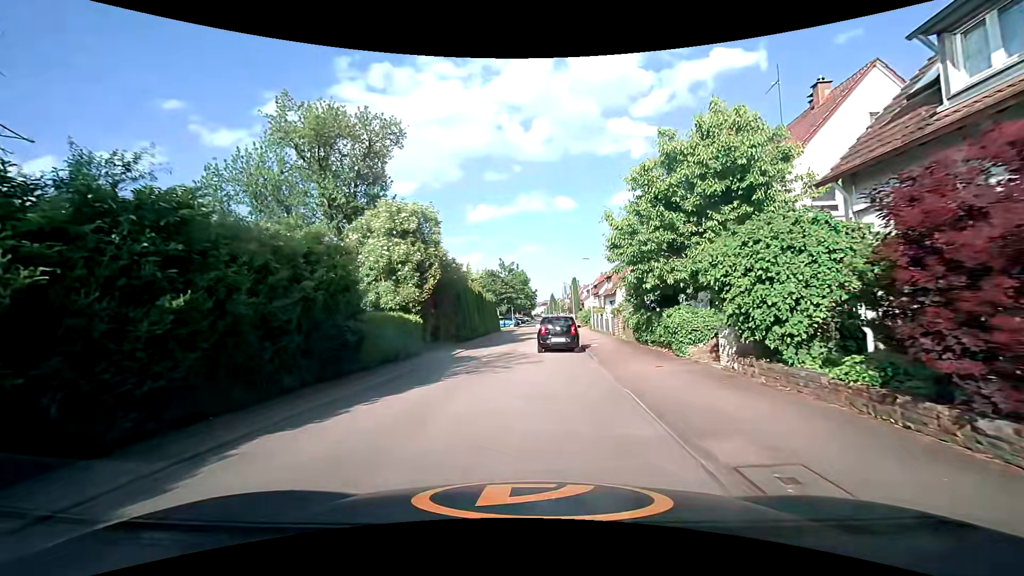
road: residential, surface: asphalt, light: Day
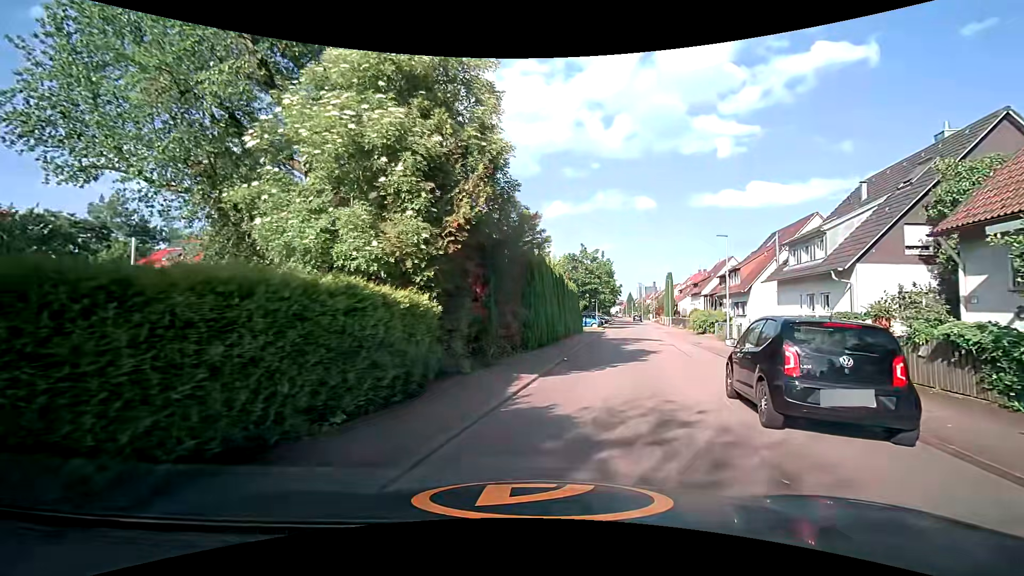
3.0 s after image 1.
(-1.5, +12.5) m; -8°
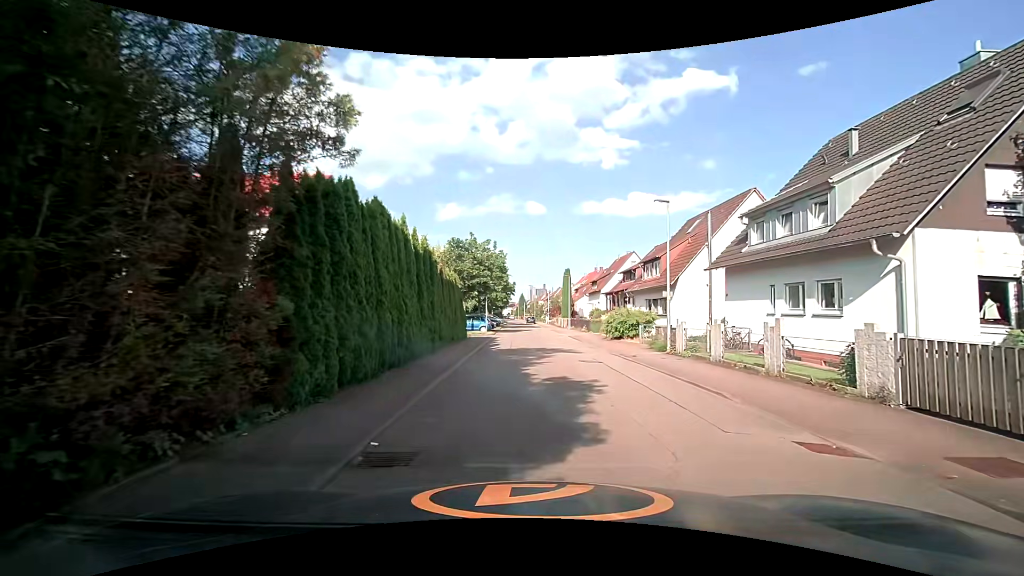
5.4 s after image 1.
(+1.2, +10.3) m; +14°
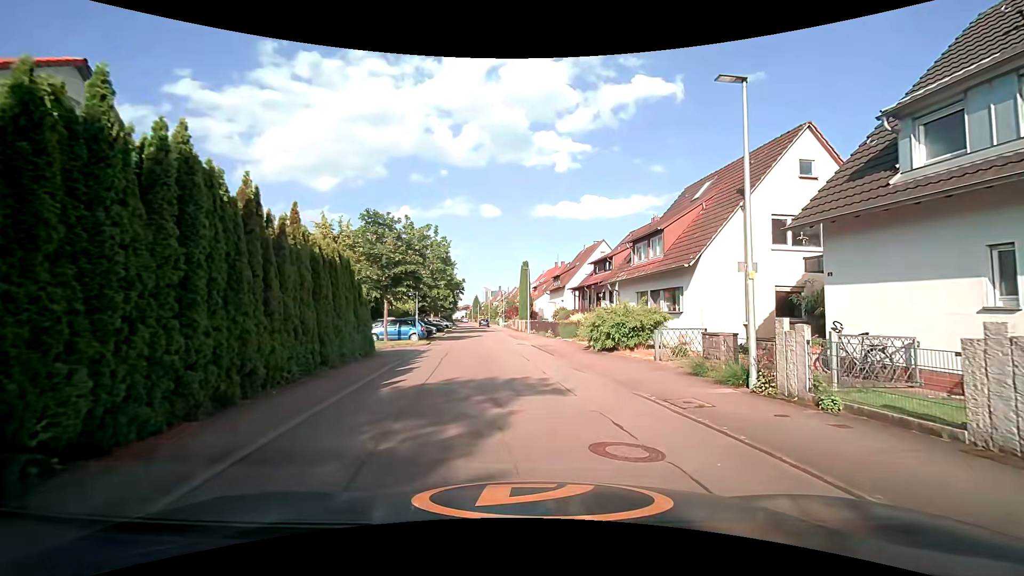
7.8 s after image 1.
(+0.1, +10.7) m; +3°
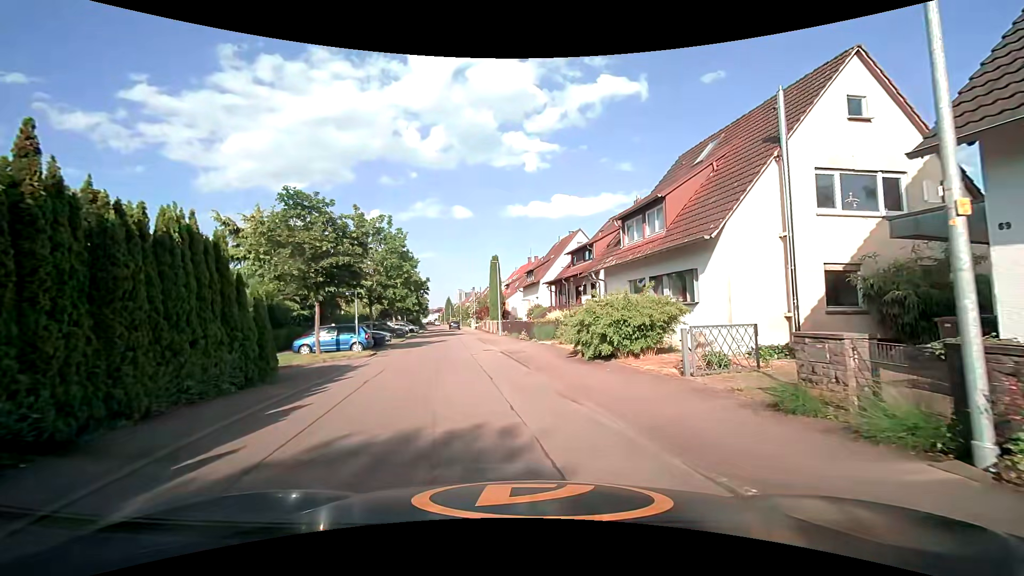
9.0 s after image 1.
(+0.3, +5.4) m; +5°
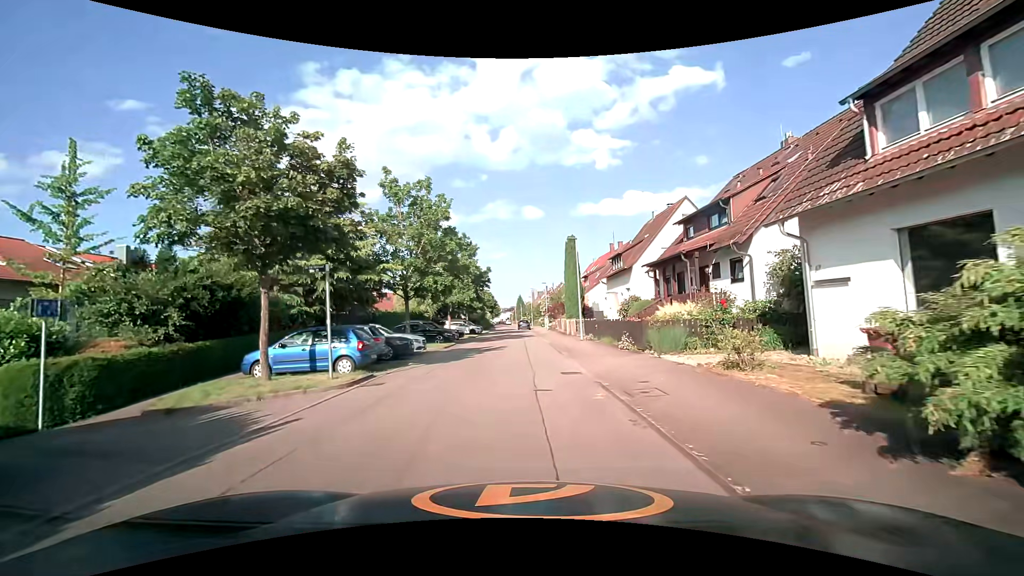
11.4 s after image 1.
(-0.9, +10.9) m; -10°
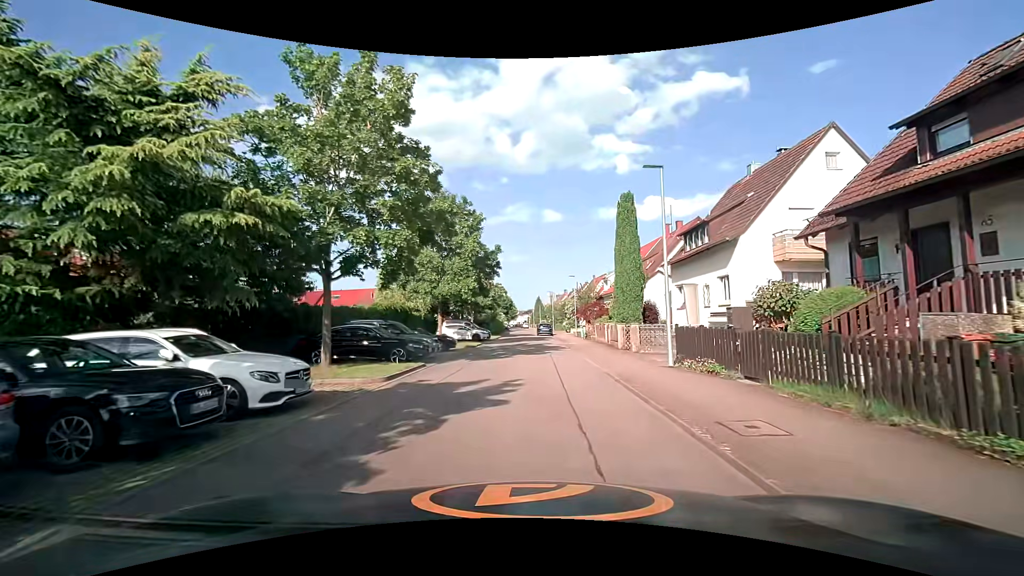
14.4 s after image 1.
(-0.3, +14.6) m; -1°
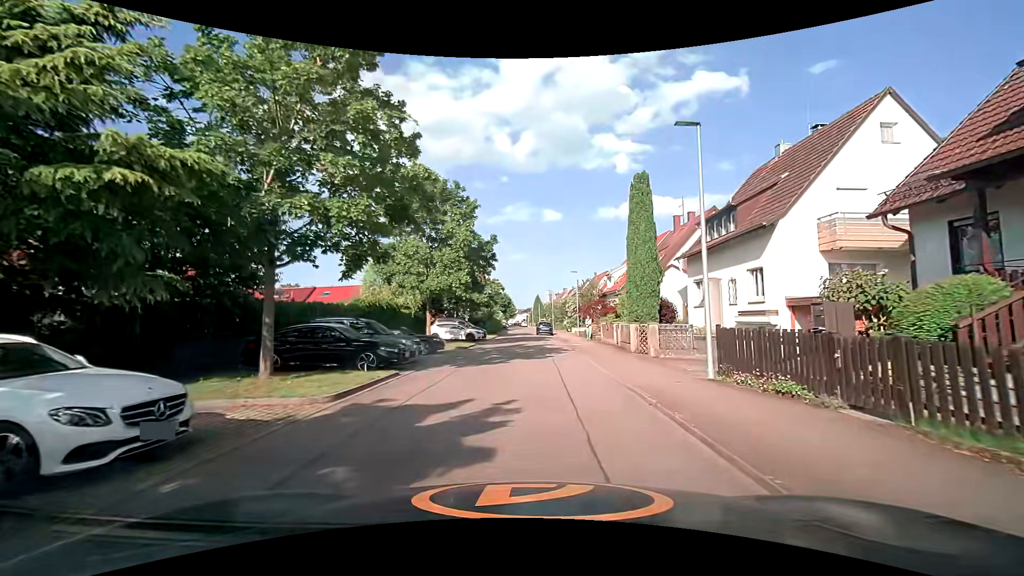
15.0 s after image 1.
(0.0, +3.3) m; +1°
